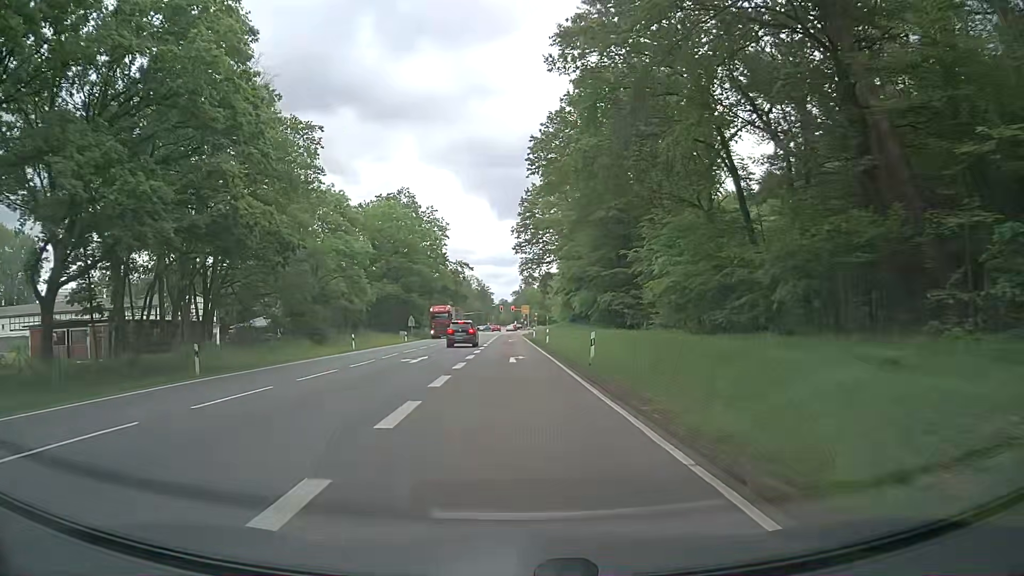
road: secondary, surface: asphalt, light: Day
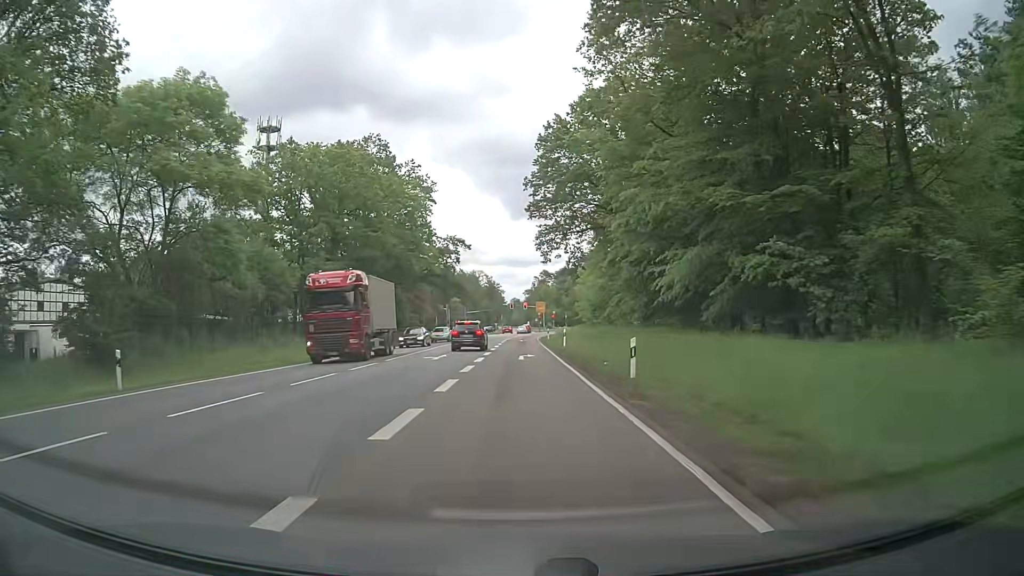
(-0.3, +31.1) m; -1°
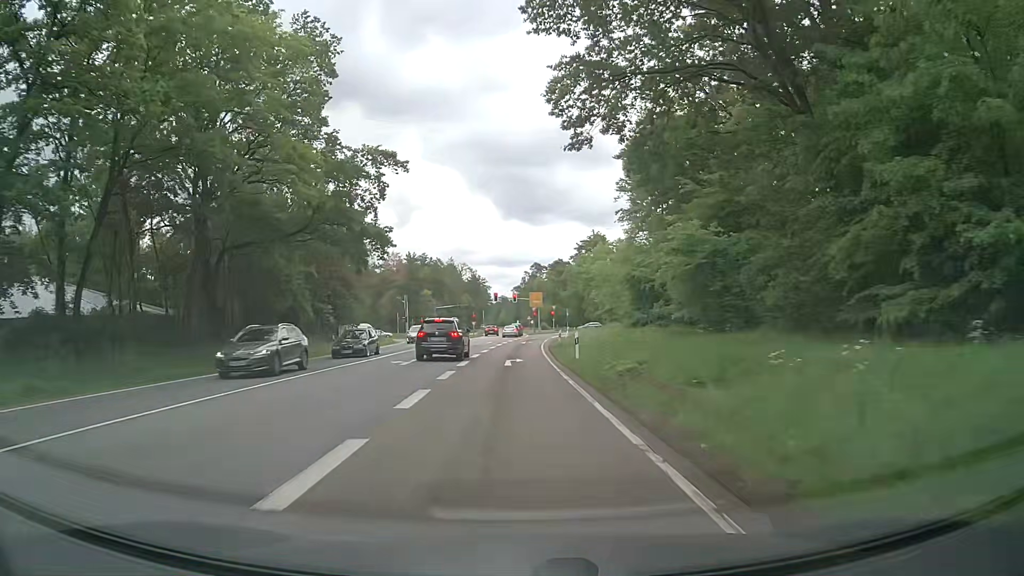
(+0.4, +39.8) m; +1°
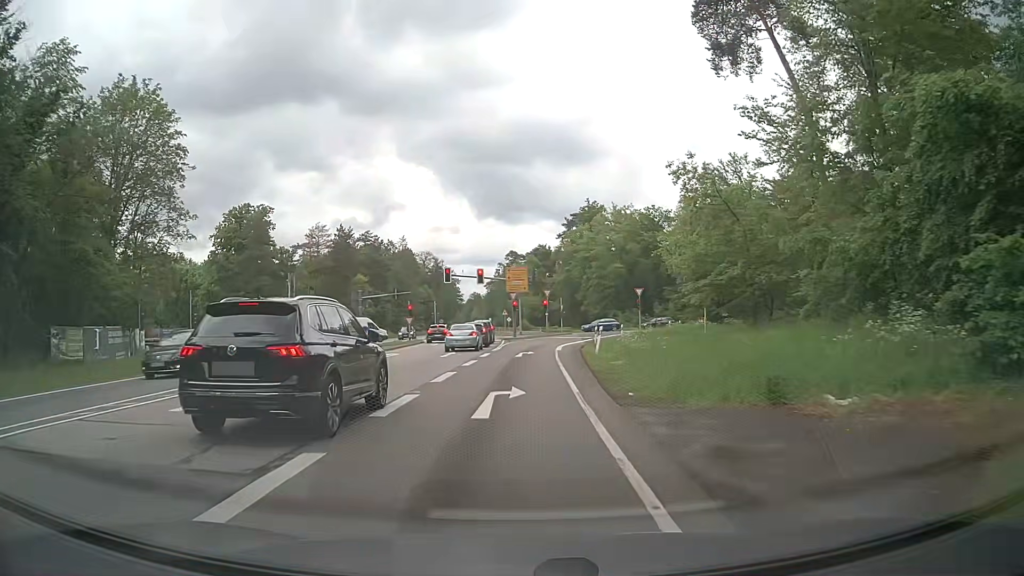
(+0.6, +43.0) m; +2°
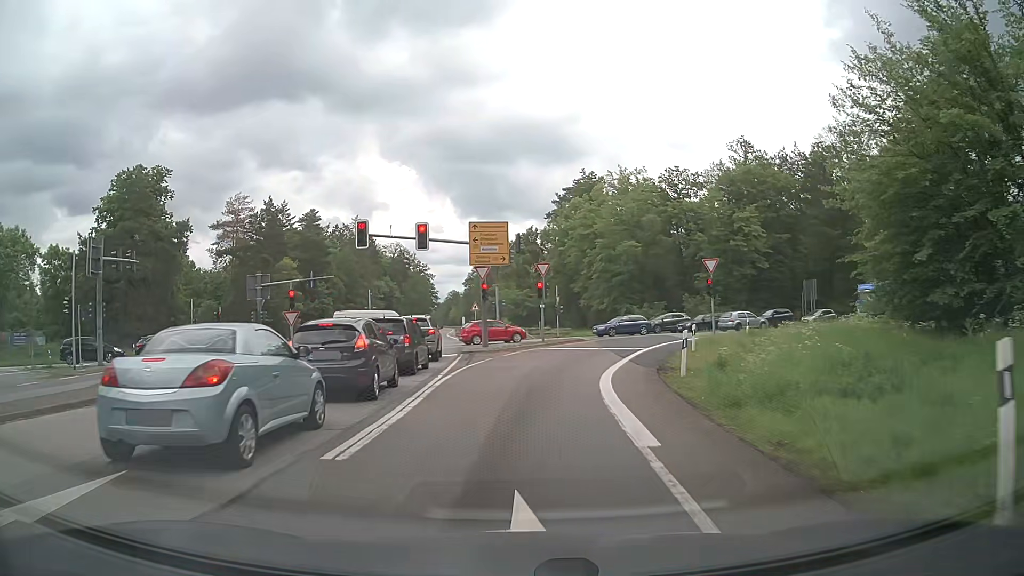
(+0.4, +26.8) m; +1°
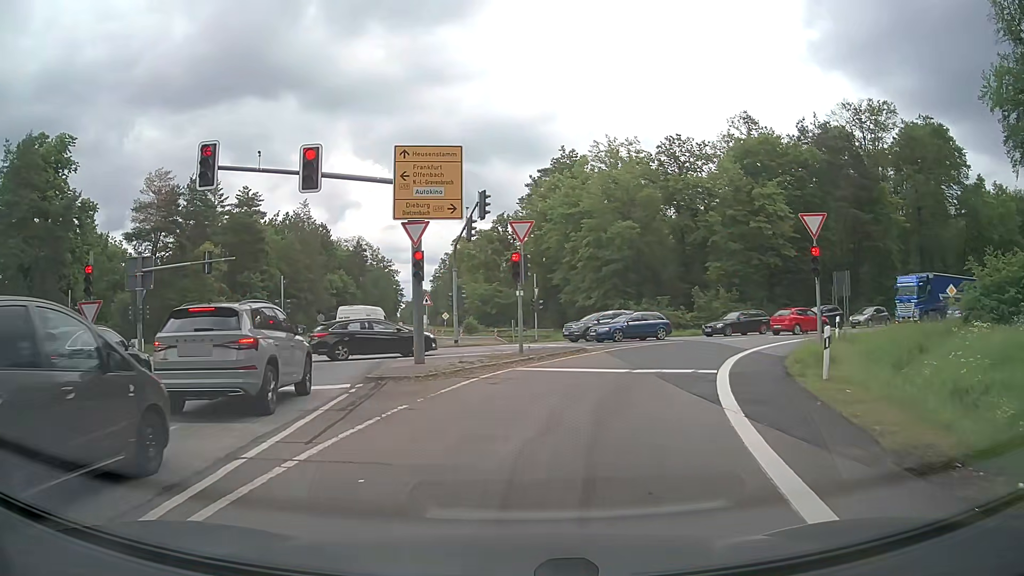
(+0.3, +14.3) m; +2°
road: secondary_link
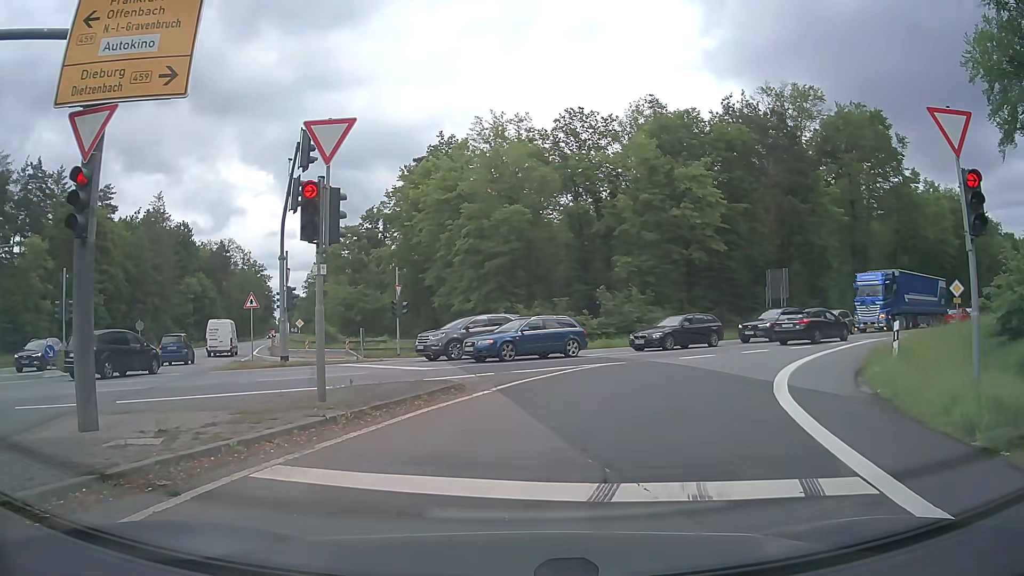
(+0.9, +10.9) m; +11°
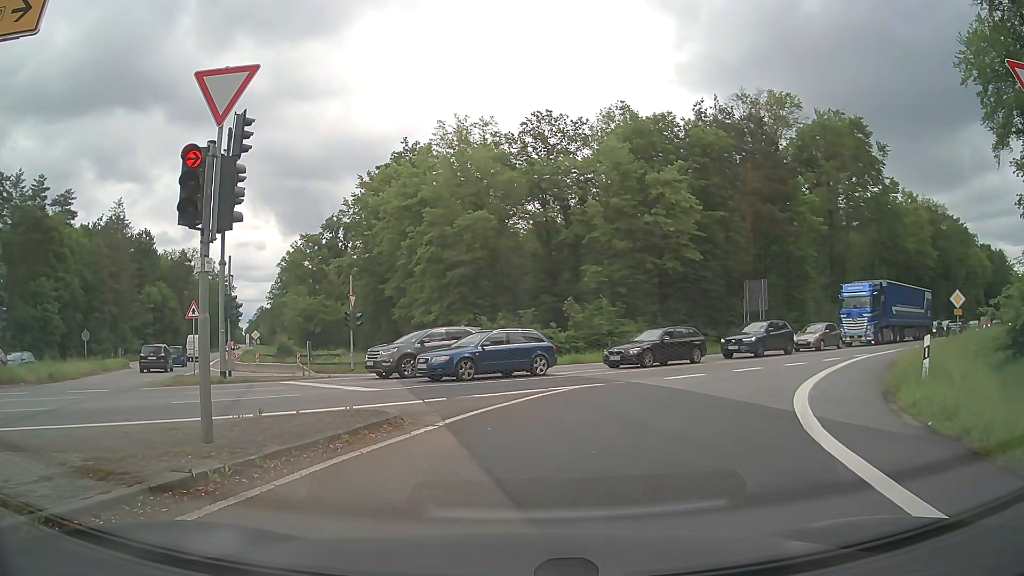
(+0.1, +2.5) m; +3°
